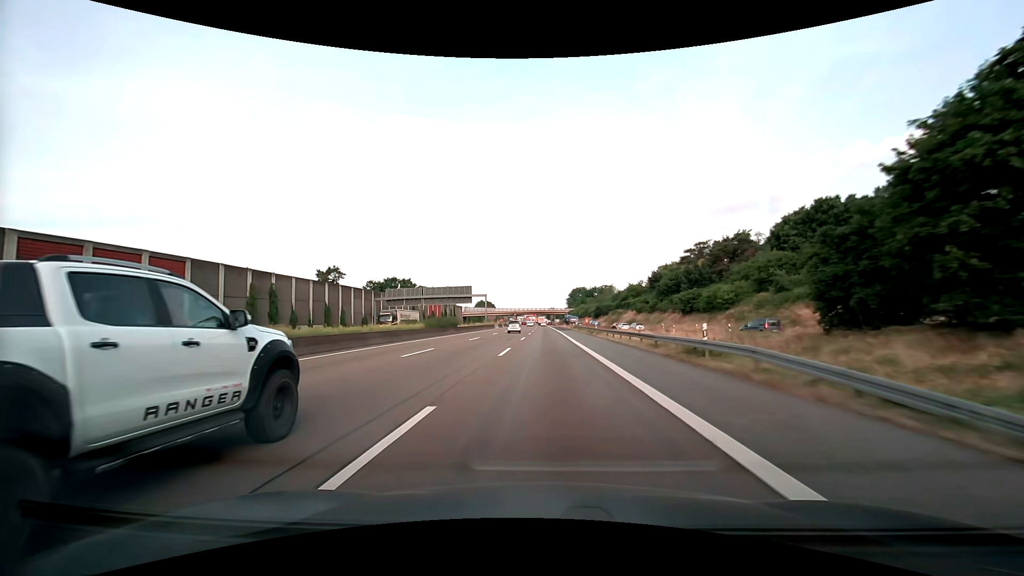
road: motorway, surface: asphalt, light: Day
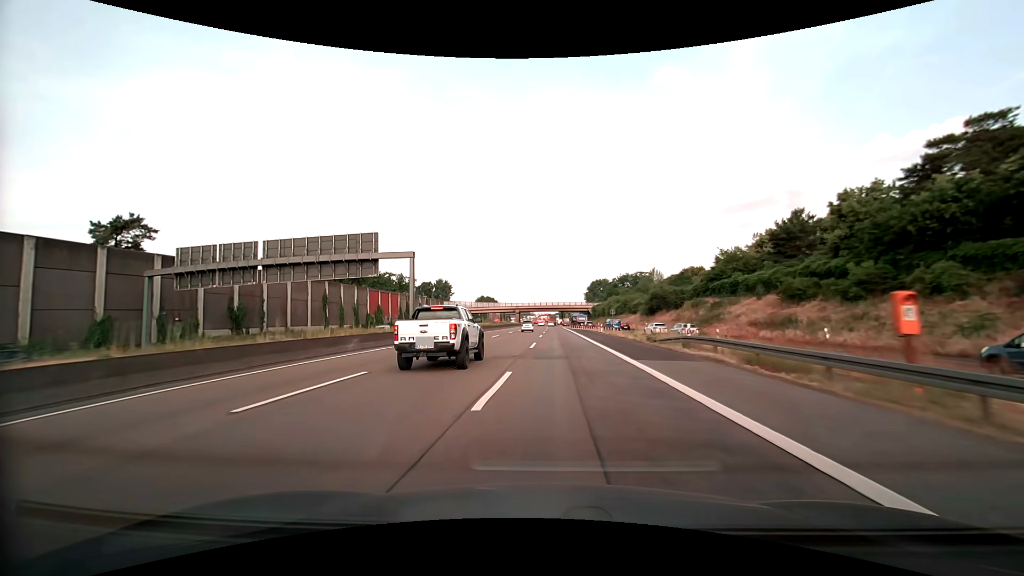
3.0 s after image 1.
(-0.2, +65.7) m; -1°
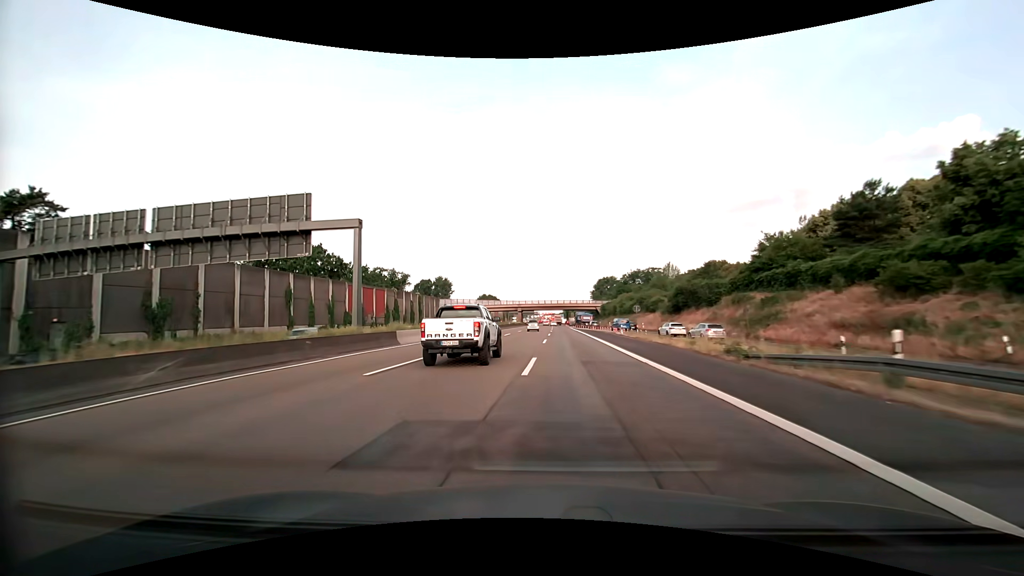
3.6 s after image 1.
(-0.1, +13.3) m; -1°
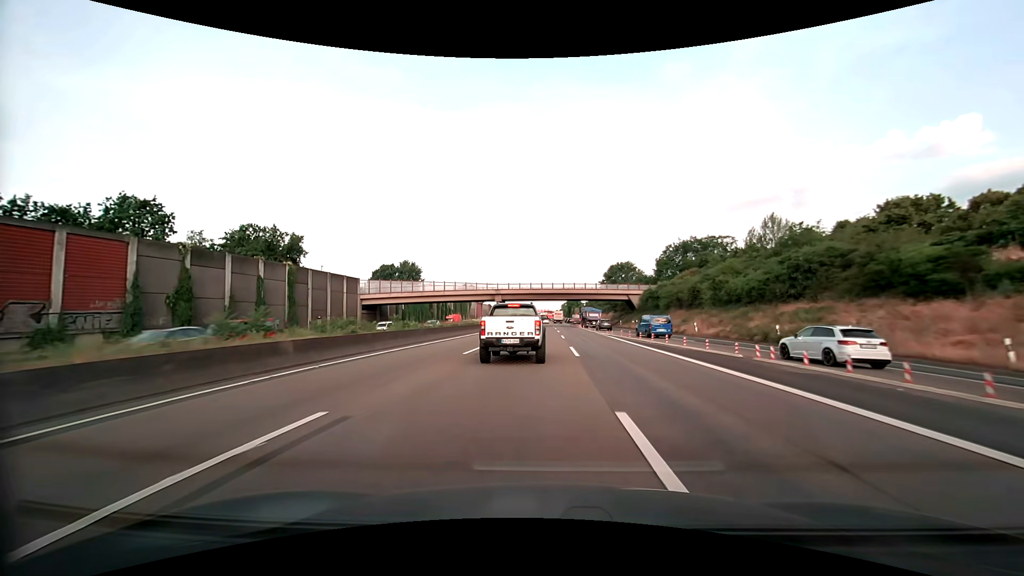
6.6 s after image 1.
(0.0, +65.1) m; +1°
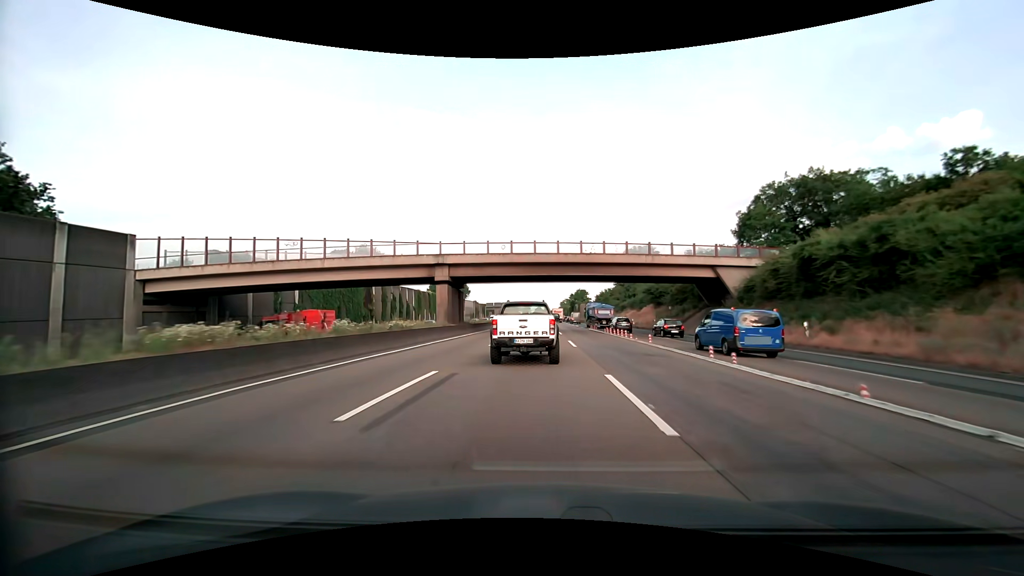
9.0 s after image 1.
(+0.2, +48.3) m; 0°
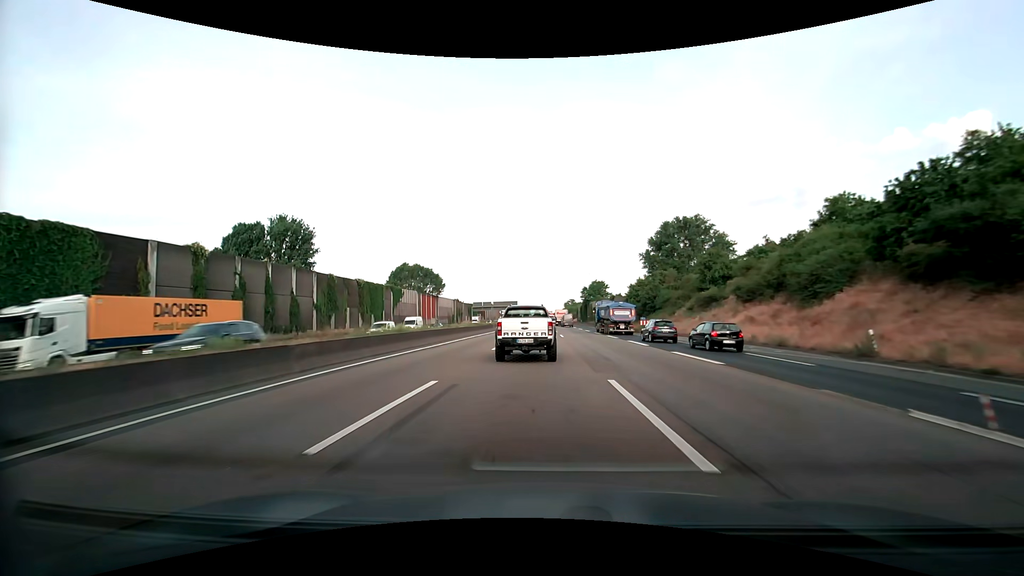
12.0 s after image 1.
(0.0, +55.2) m; 0°
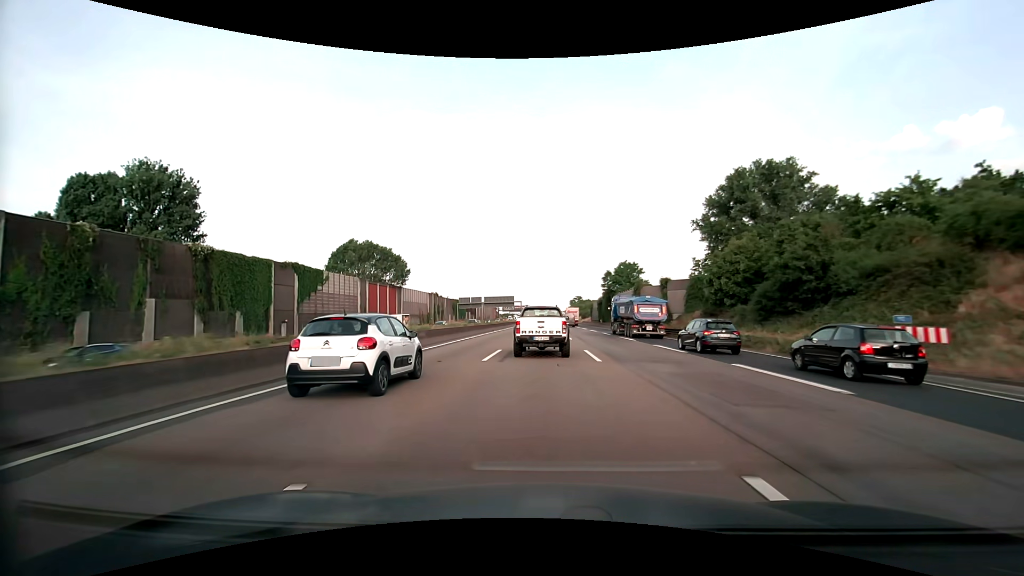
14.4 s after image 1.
(-0.2, +42.8) m; 0°
